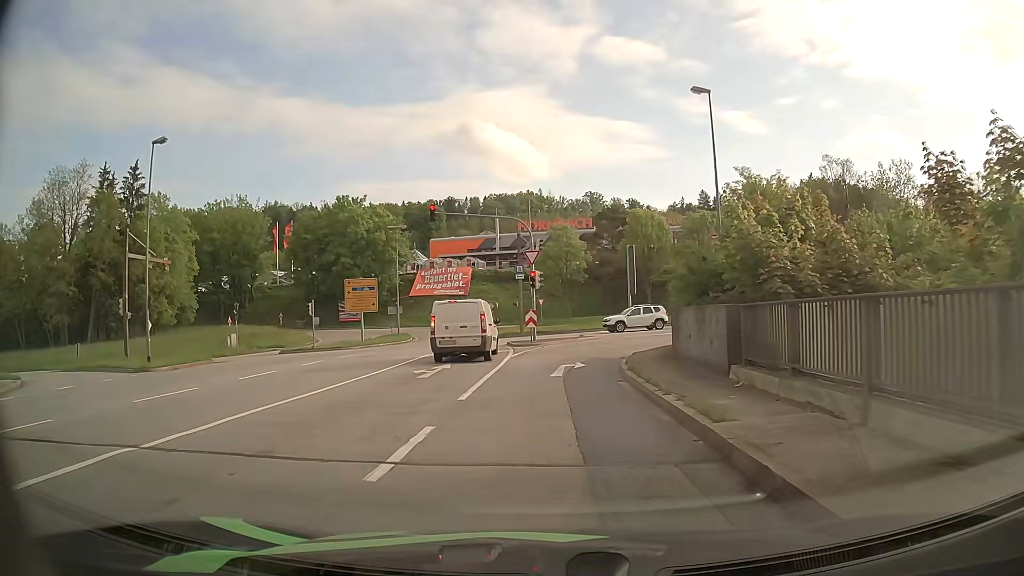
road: primary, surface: asphalt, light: Day
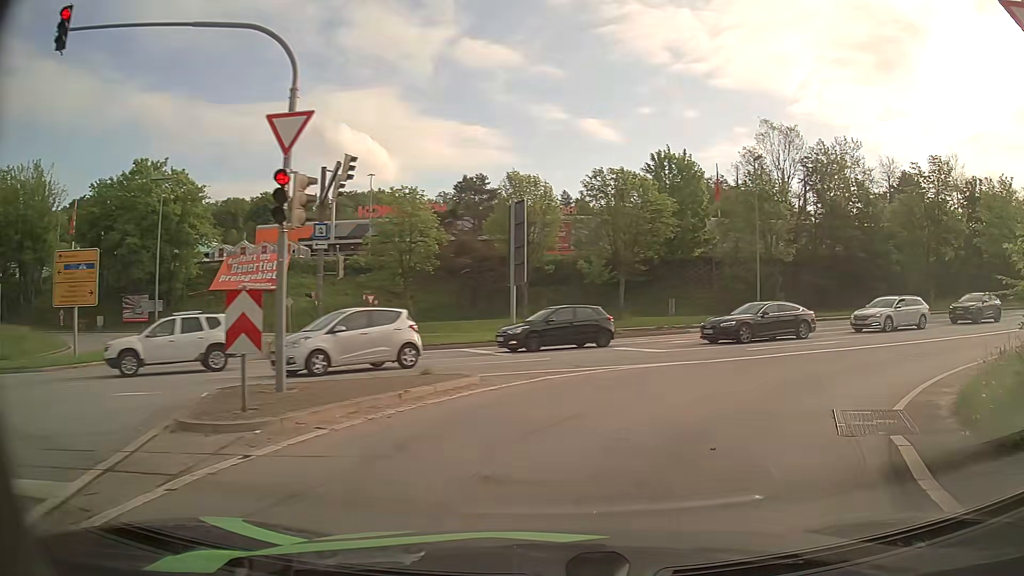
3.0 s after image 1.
(+0.4, +22.2) m; +12°
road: primary_link
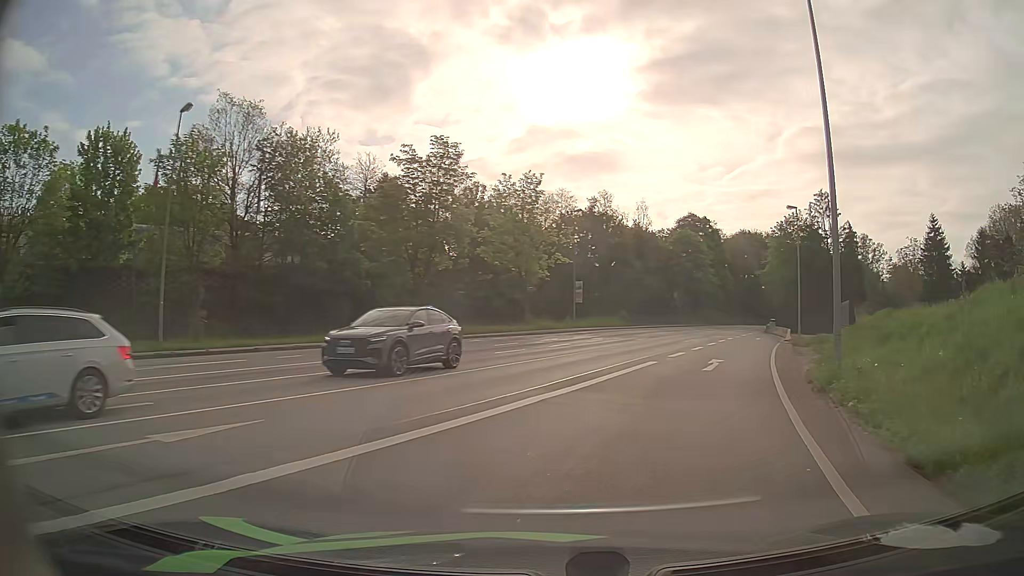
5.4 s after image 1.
(+5.6, +13.1) m; +46°
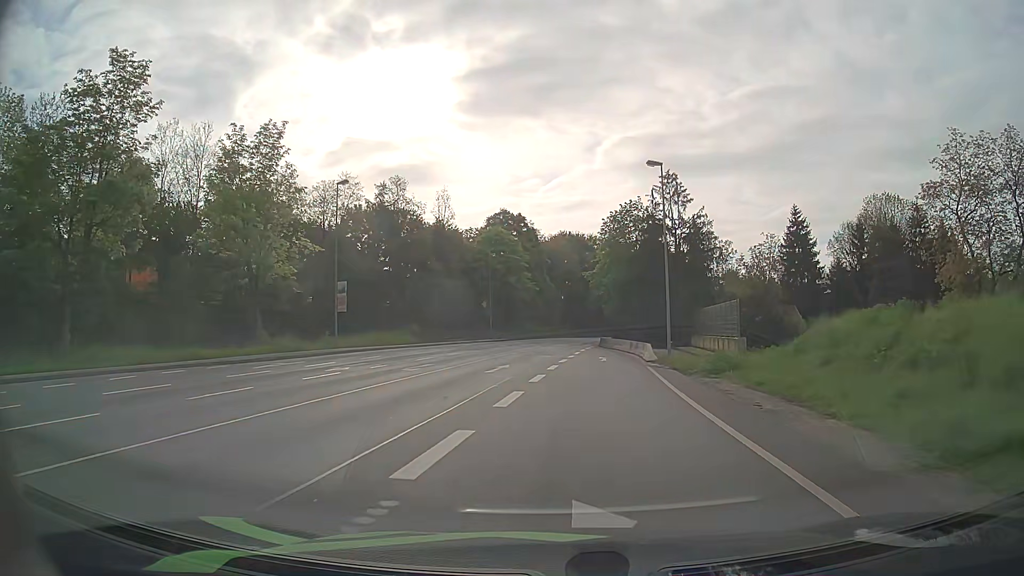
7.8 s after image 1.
(+3.5, +17.7) m; +16°
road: primary
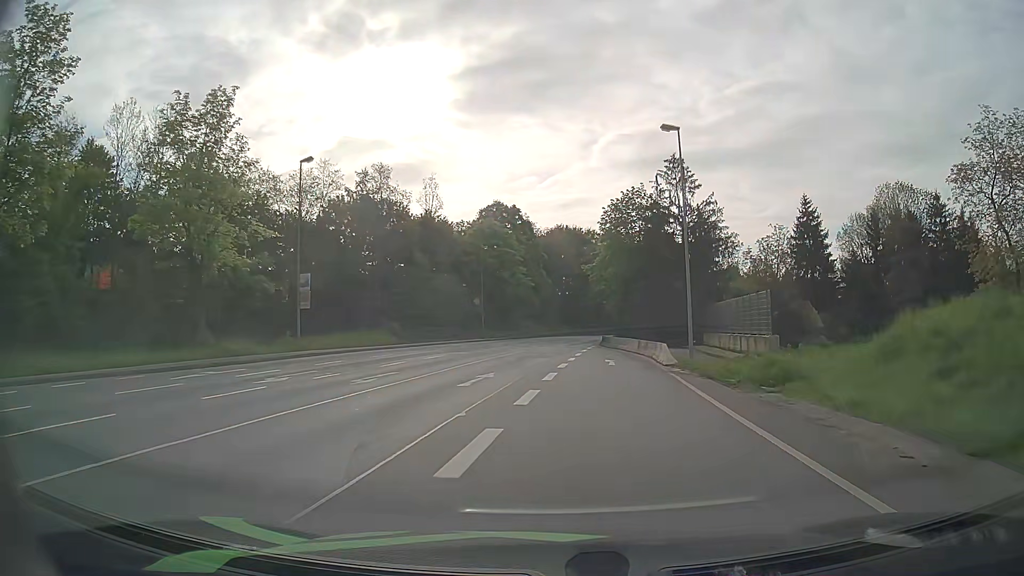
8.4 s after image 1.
(0.0, +6.1) m; 0°
(0, +10) (0, +20) (0, +30) (0, +40) (+1, +50) (+2, +60) (+3, +70) (+4, +80) (+6, +90) (+8, +99) m
